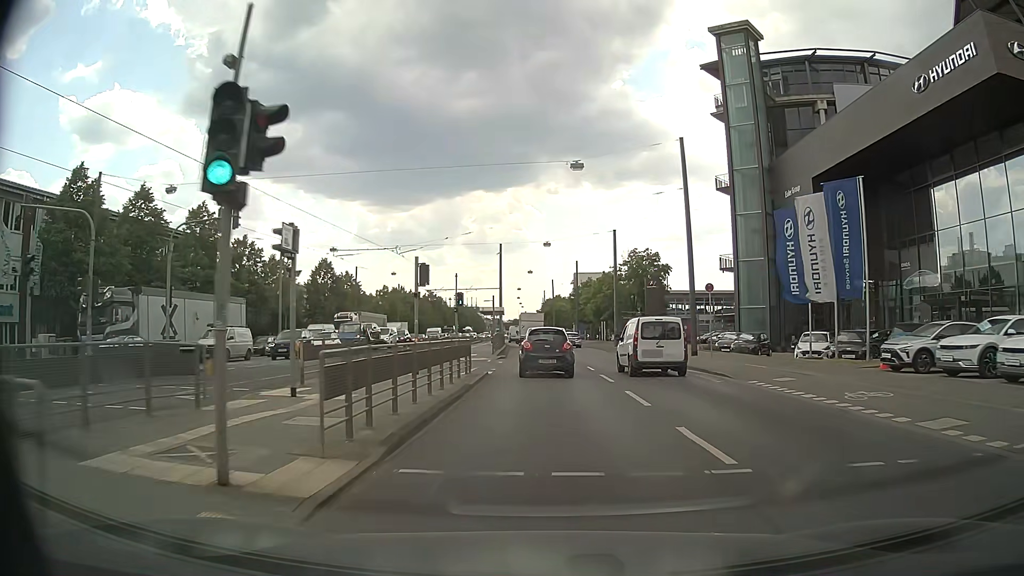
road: primary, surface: asphalt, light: Day
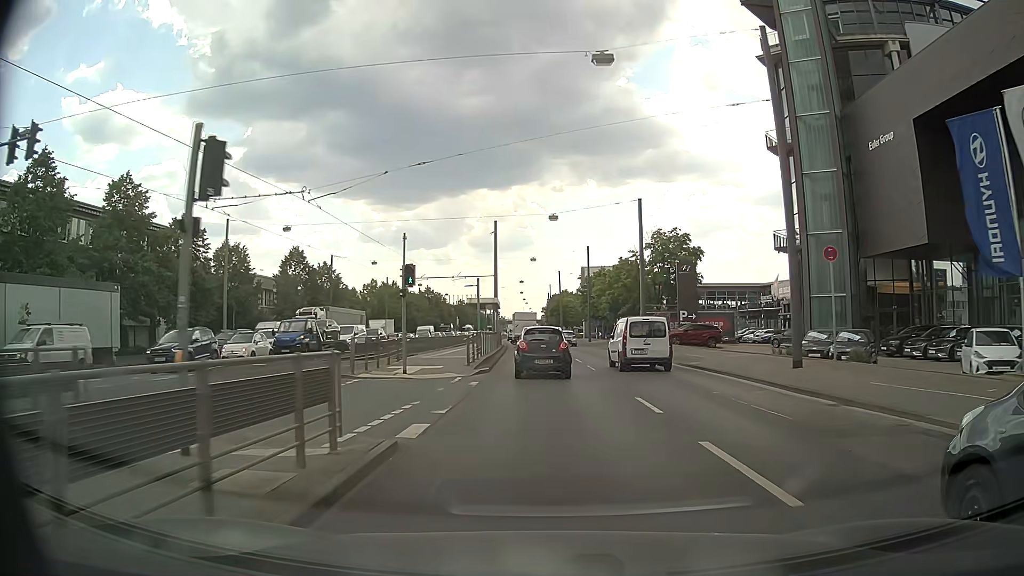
(-0.2, +13.4) m; -1°
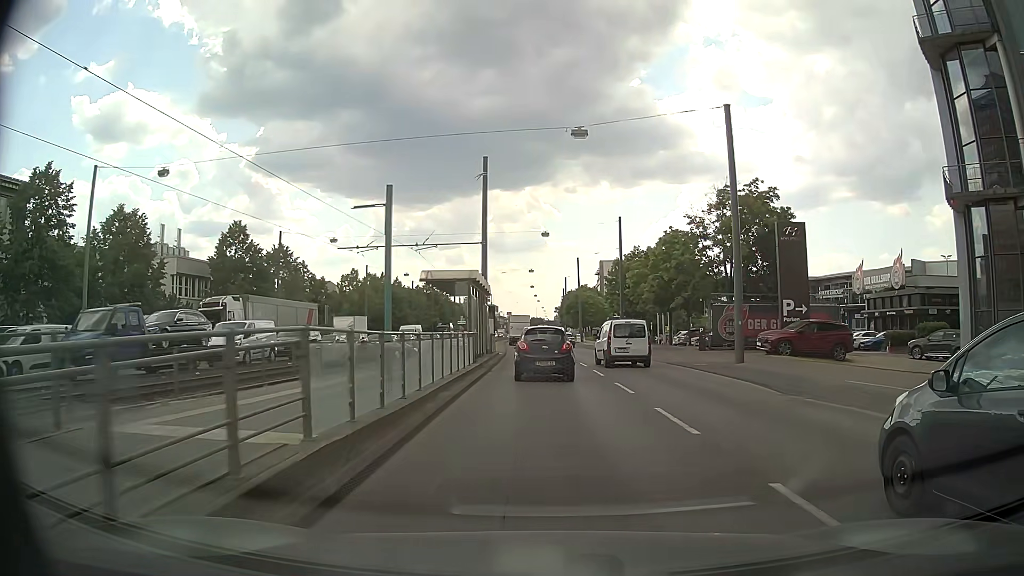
(-0.1, +20.4) m; -1°
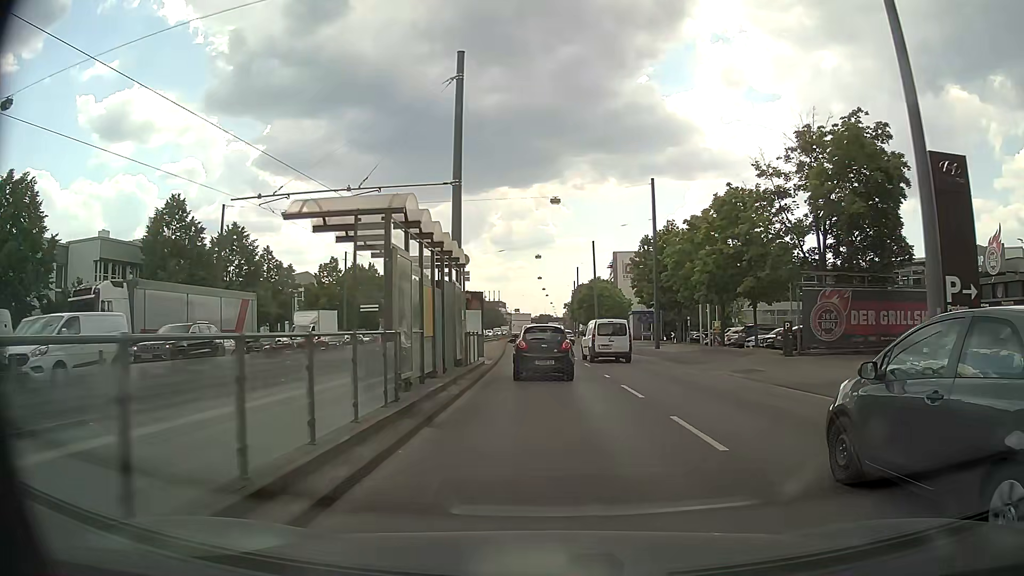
(-0.1, +13.4) m; -1°
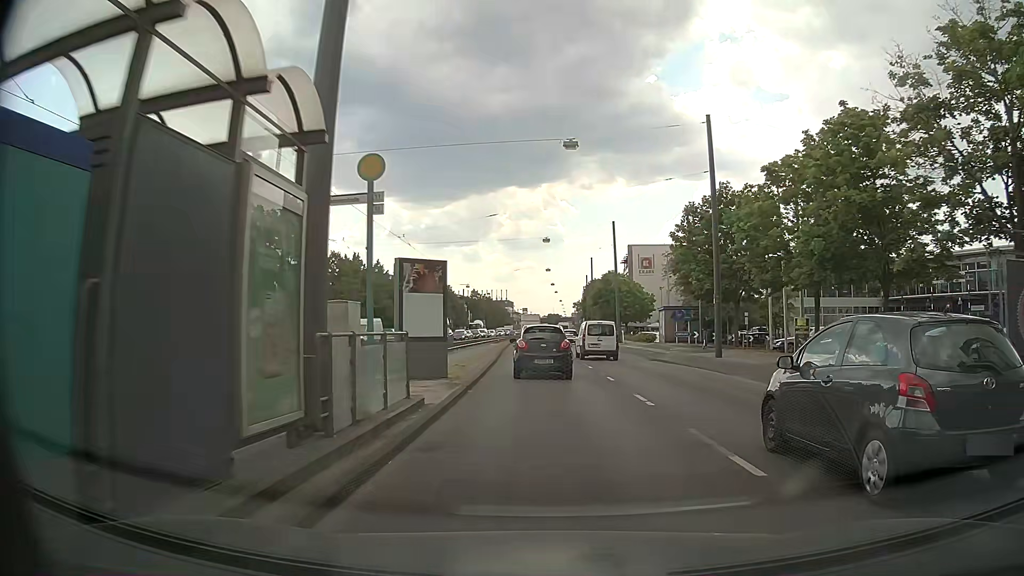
(-0.1, +13.2) m; 0°
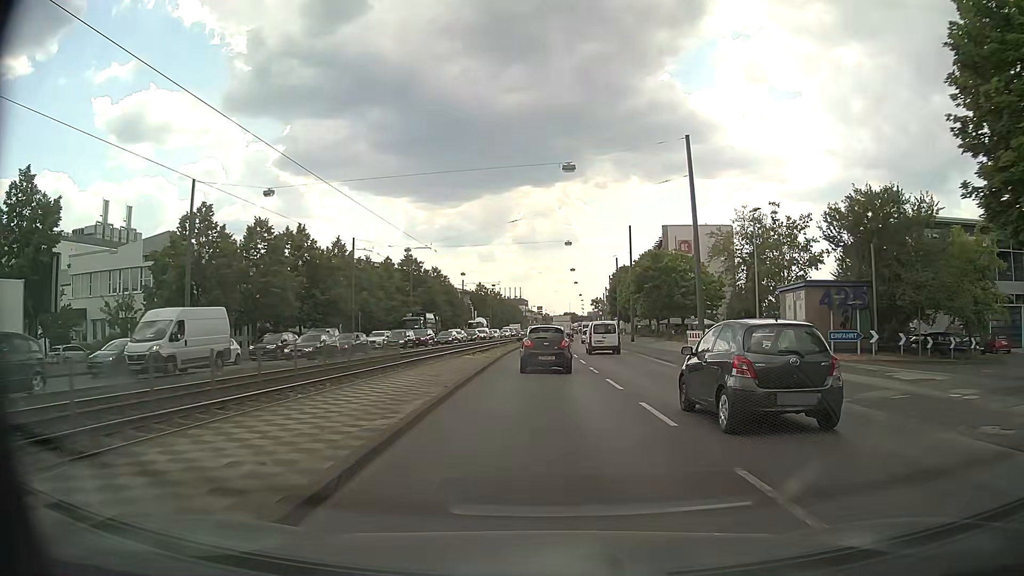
(-0.5, +26.7) m; -2°
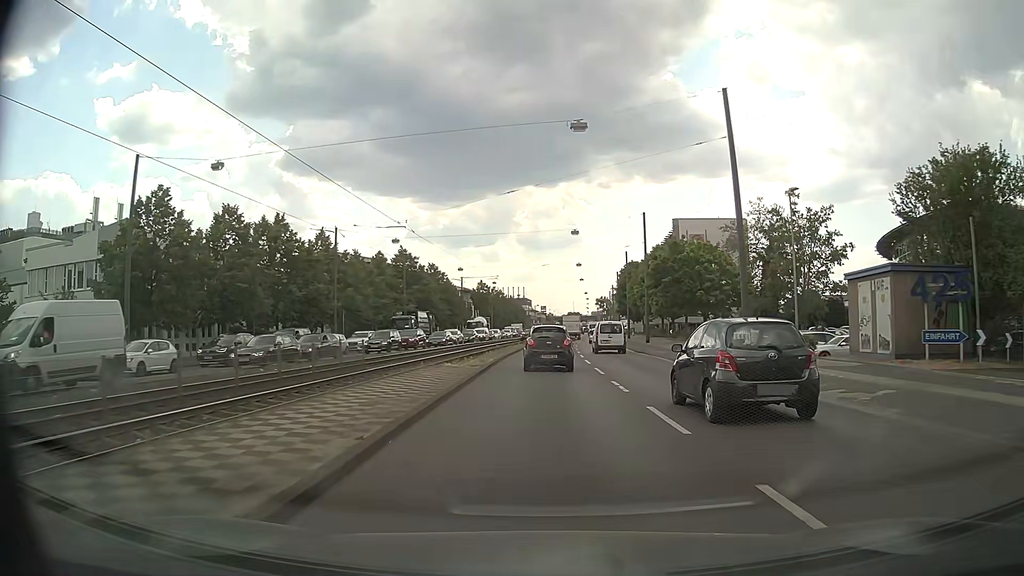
(0.0, +6.9) m; 0°
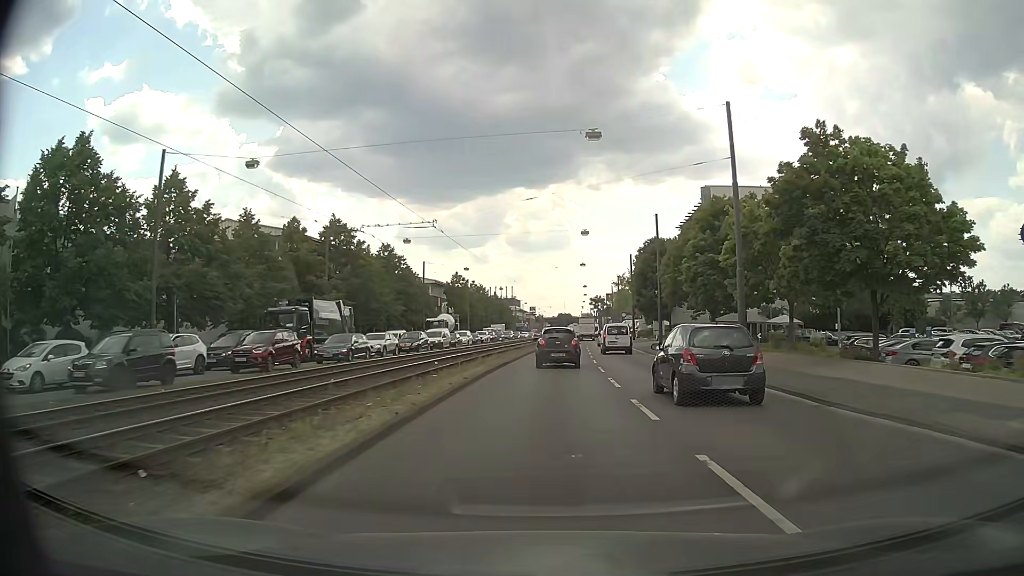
(+0.1, +28.7) m; +1°
(0, +10) (0, +20) (0, +30) (+1, +40) (+1, +50) (+2, +60) (+2, +70) (+3, +80) (+4, +90) (+4, +100) m
